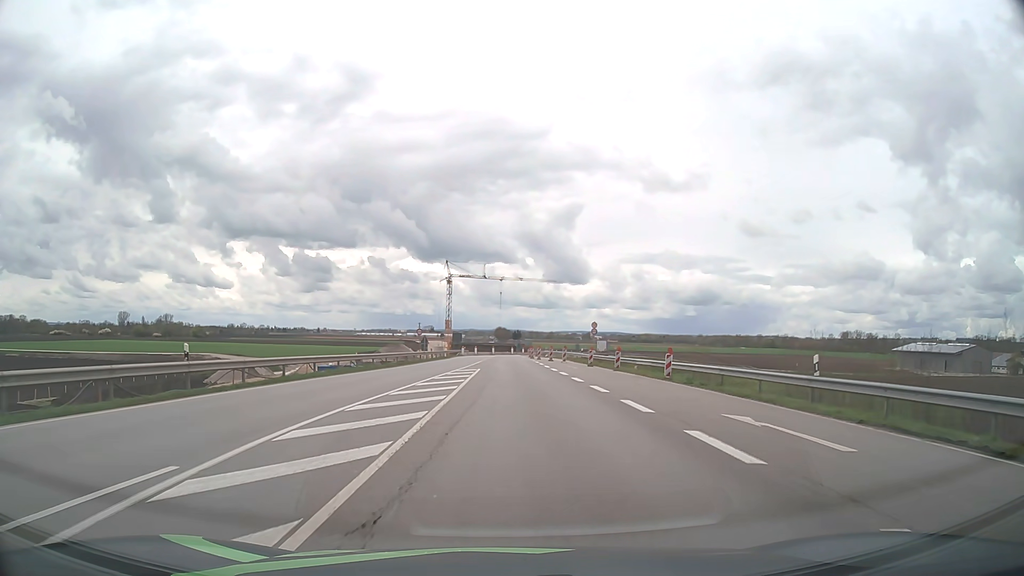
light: Day
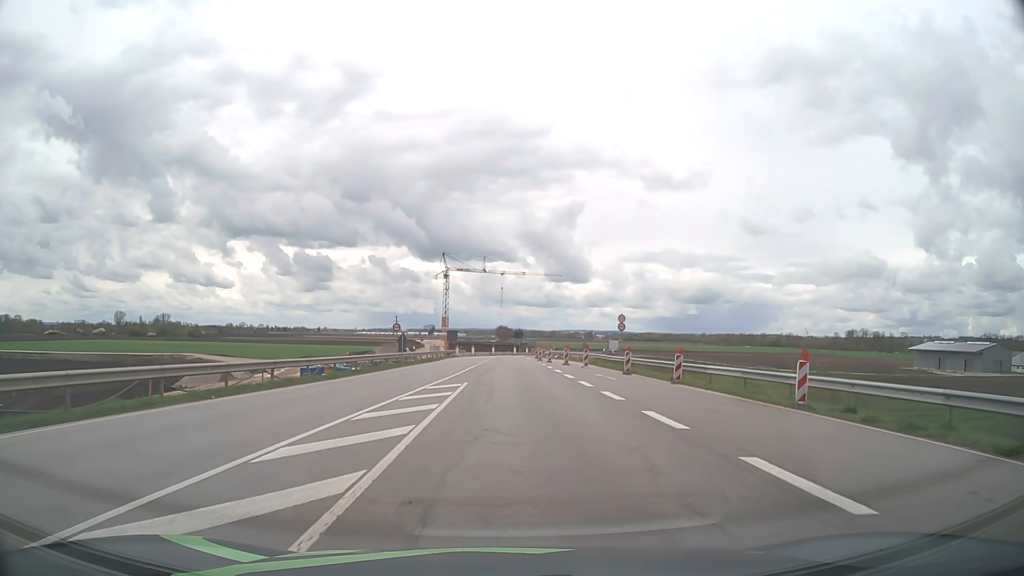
(0.0, +14.5) m; 0°
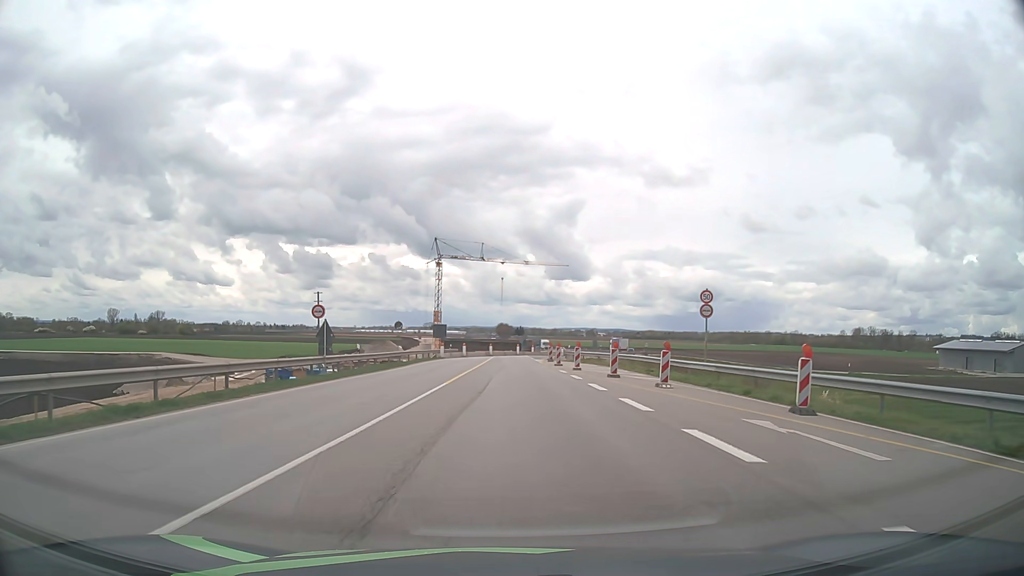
(0.0, +21.5) m; 0°
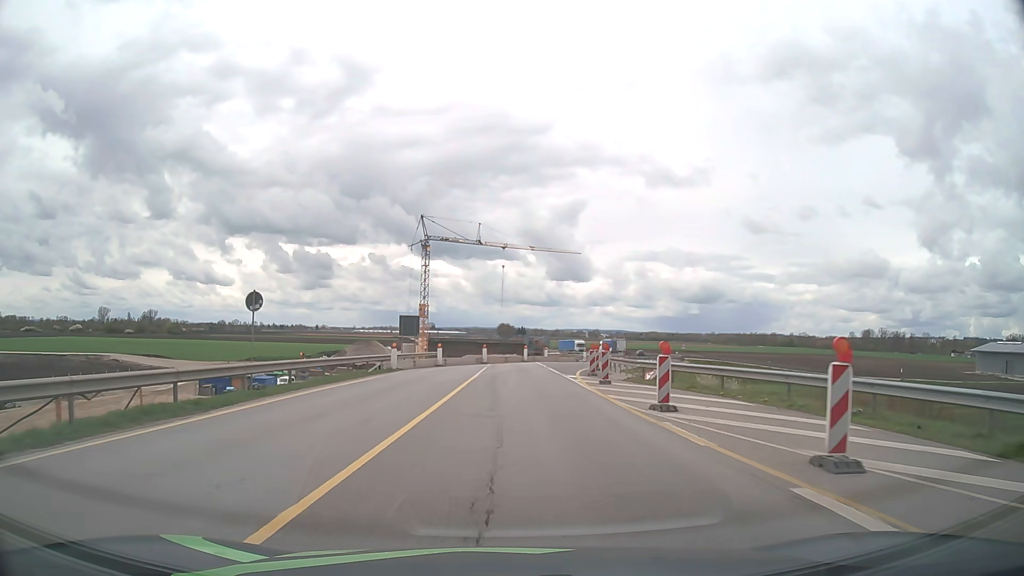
(0.0, +28.3) m; 0°
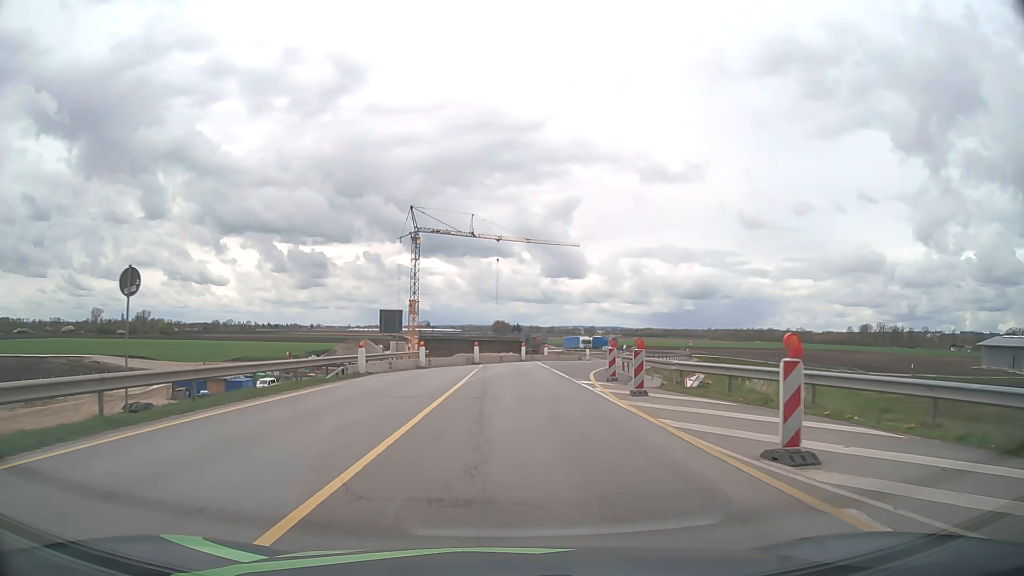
(0.0, +7.0) m; 0°
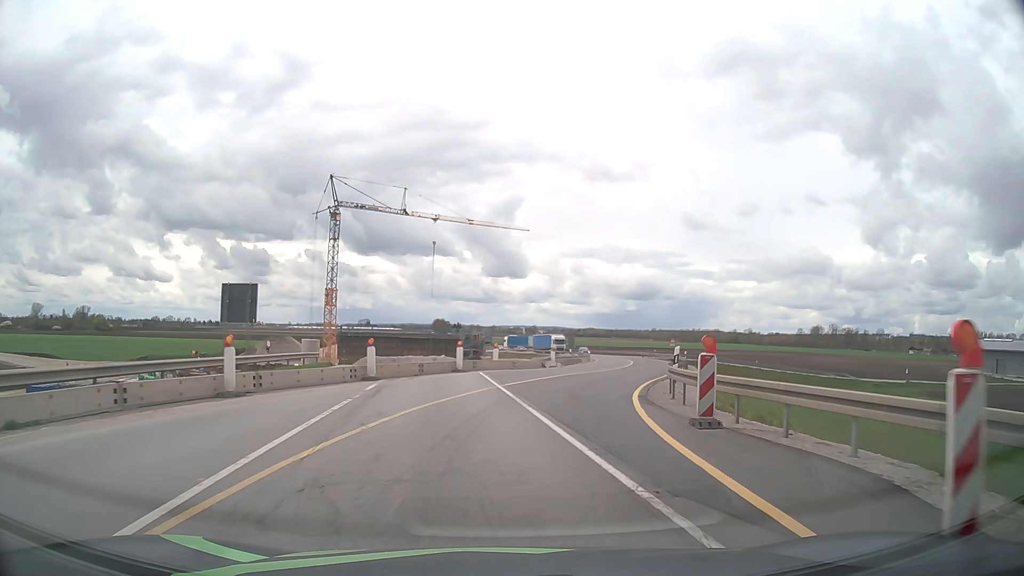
(+0.6, +21.1) m; +5°
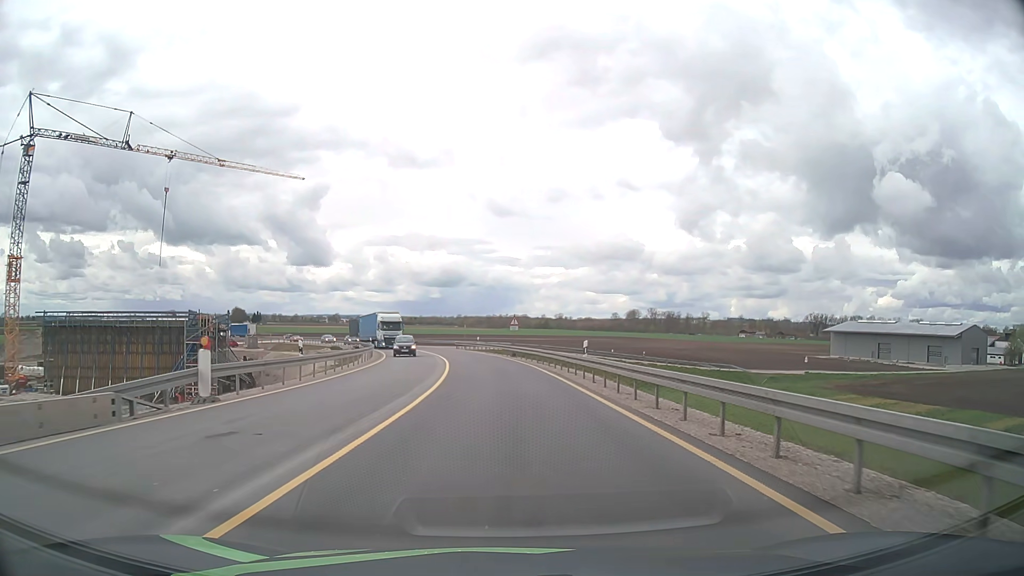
(+5.6, +34.4) m; +17°
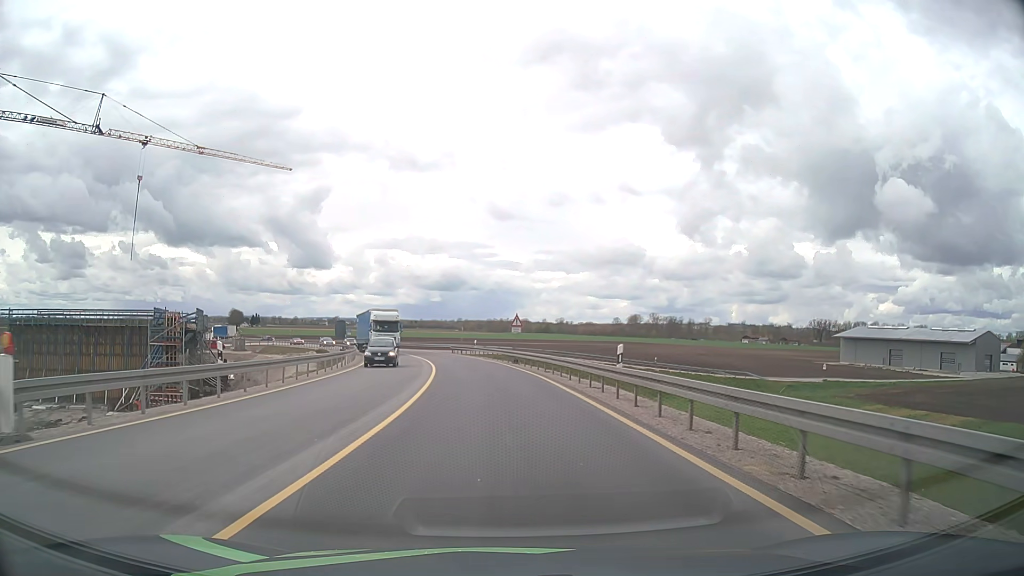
(0.0, +7.1) m; 0°
(0, +10) (0, +20) (-1, +30) (-2, +40) (-4, +50) (-6, +60) (-9, +69) (-12, +79) (-15, +88) (-19, +97) m
